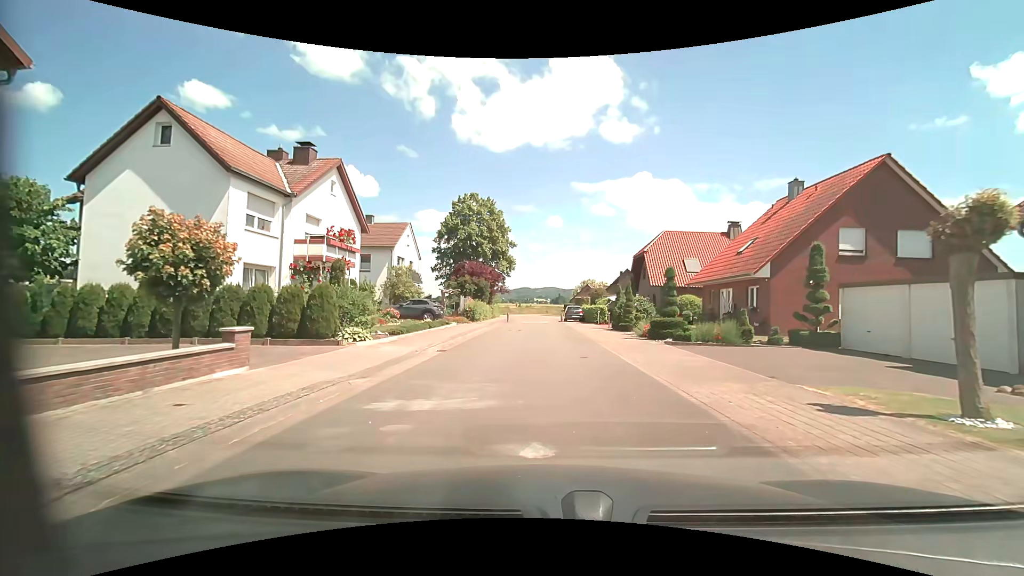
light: Day
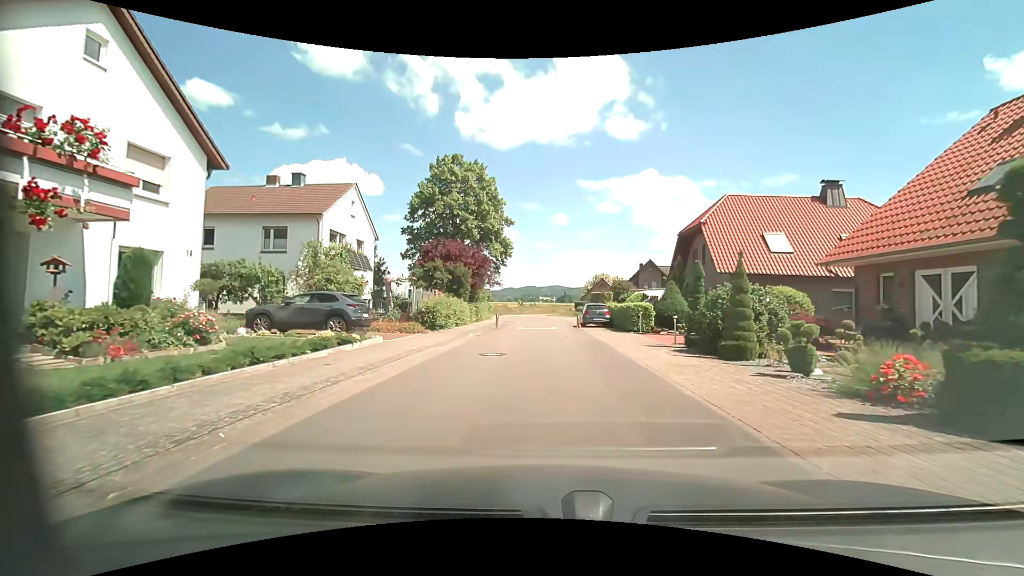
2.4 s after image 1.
(-0.1, +15.0) m; 0°
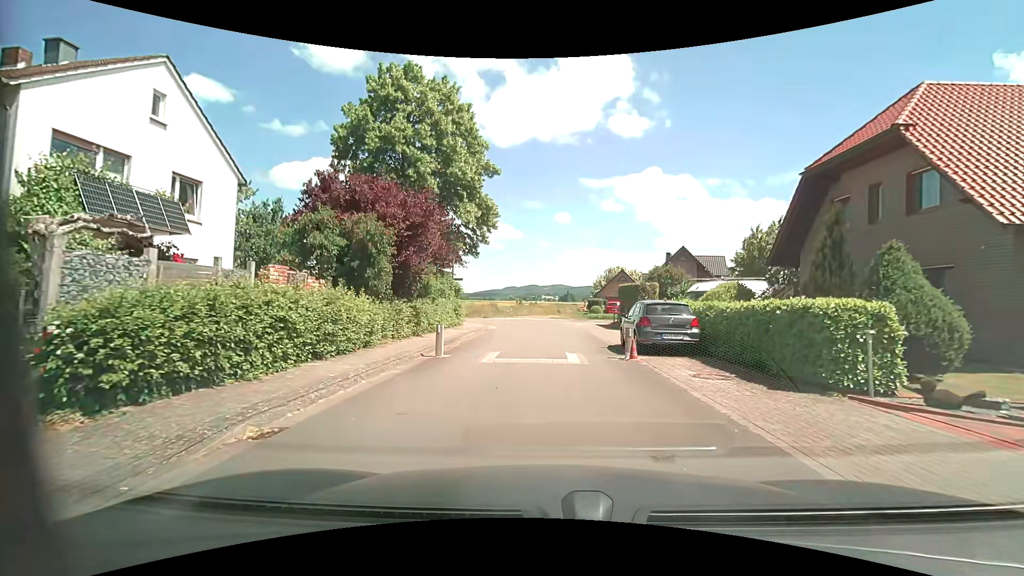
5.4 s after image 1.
(-0.2, +16.6) m; -1°
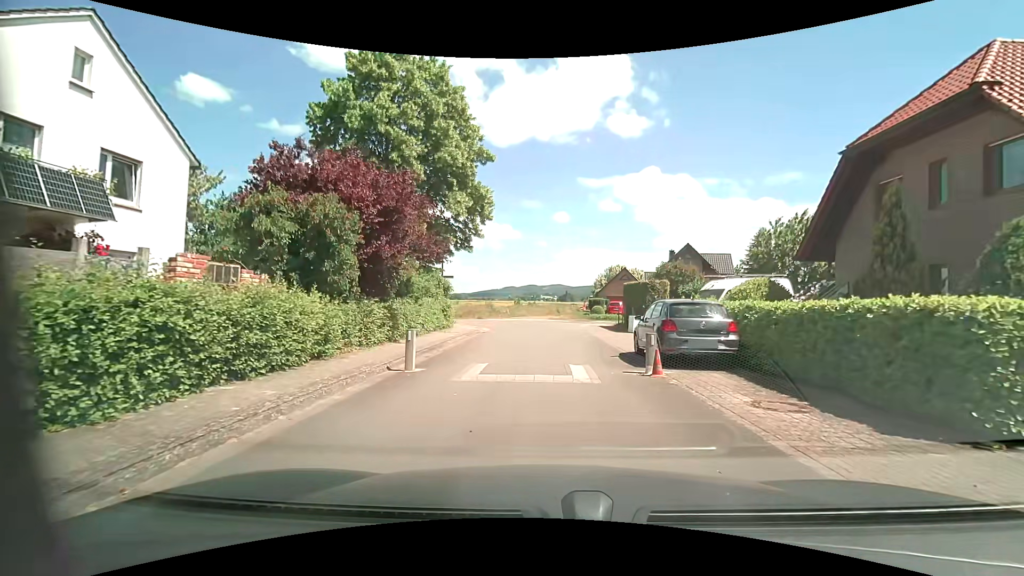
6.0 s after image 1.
(0.0, +2.6) m; +1°
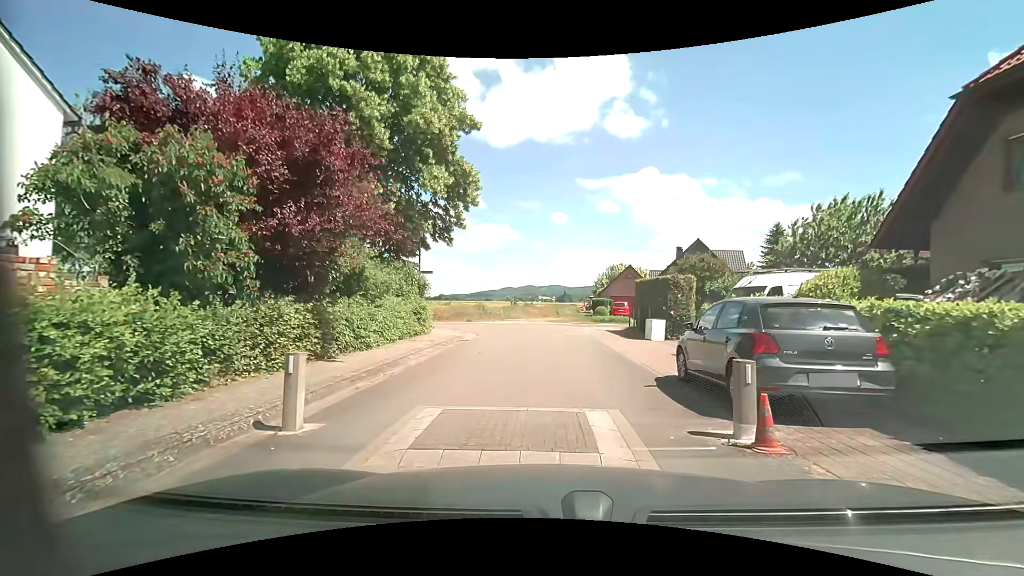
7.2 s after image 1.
(-0.1, +4.5) m; -1°
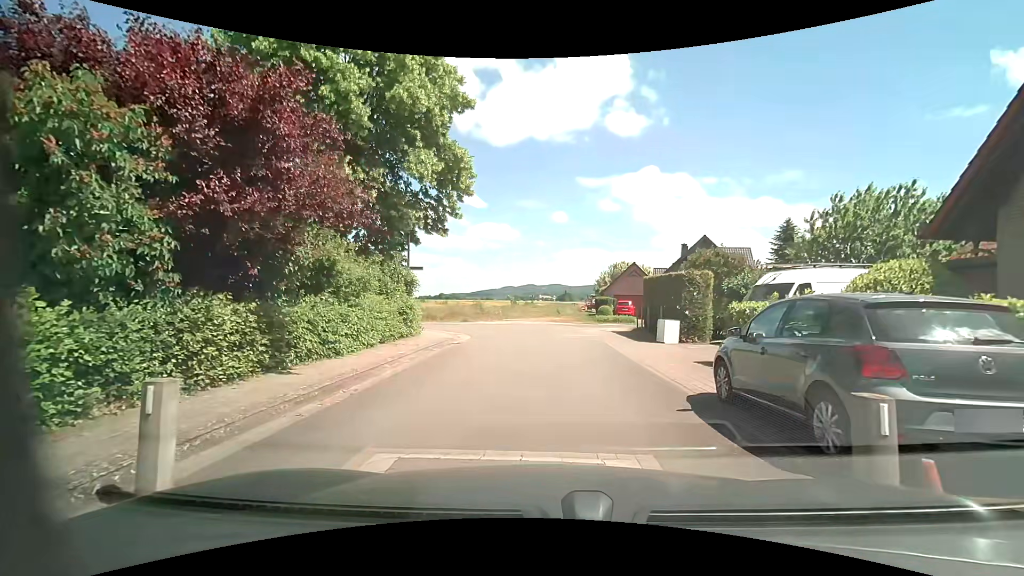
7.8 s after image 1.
(0.0, +1.9) m; +1°
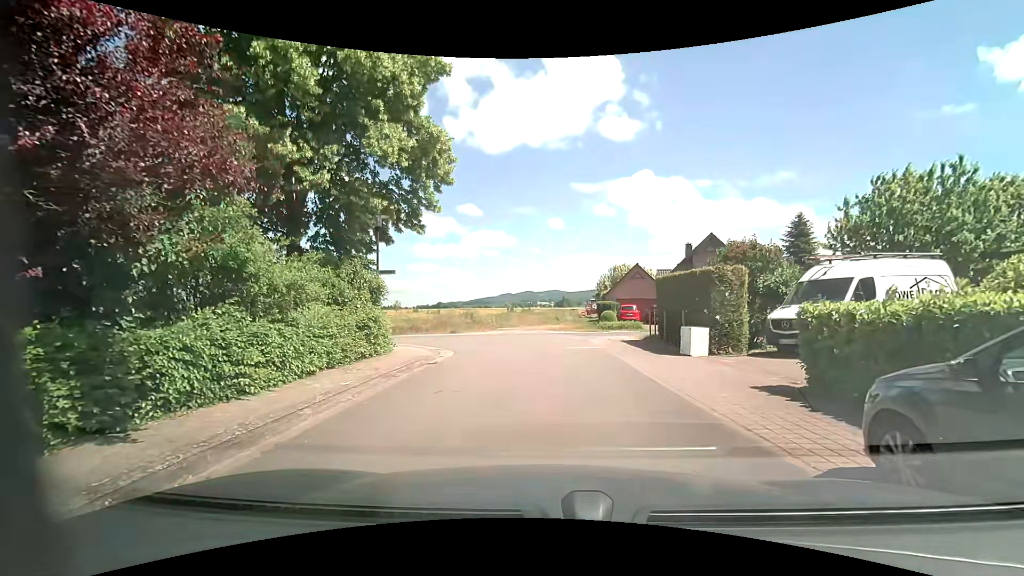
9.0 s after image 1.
(0.0, +3.3) m; +1°
